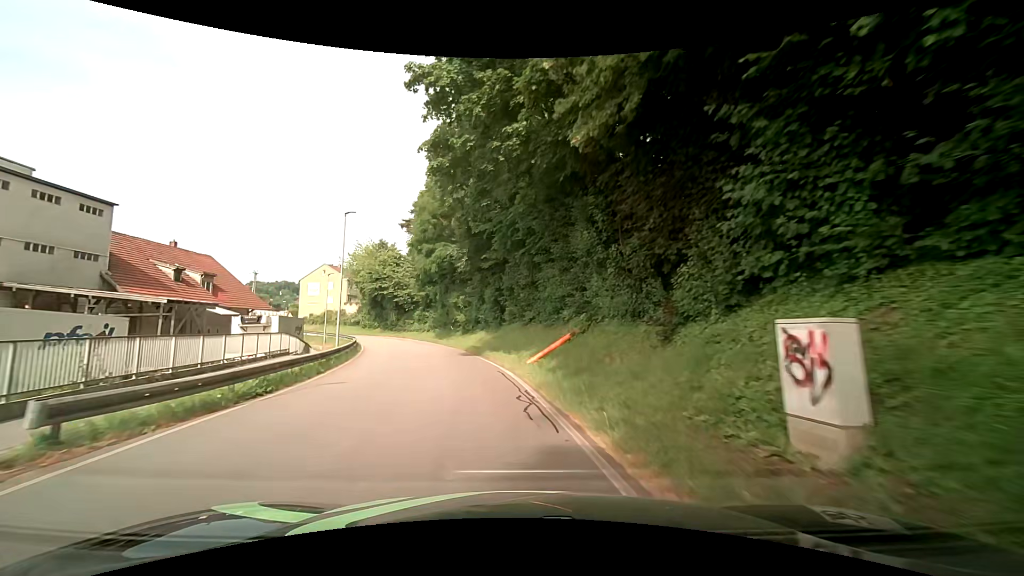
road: residential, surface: asphalt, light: Day
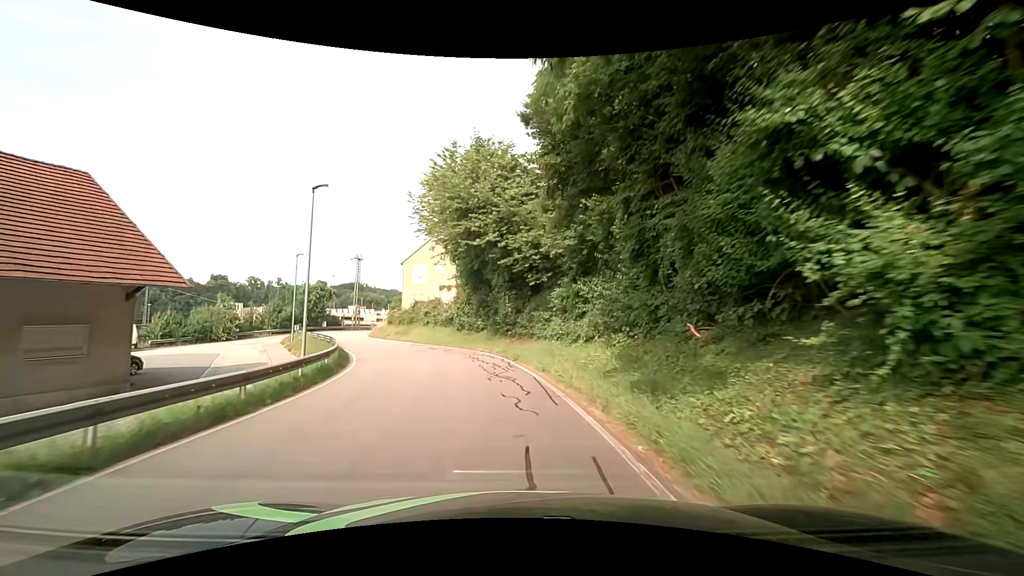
(-6.4, +37.3) m; -18°
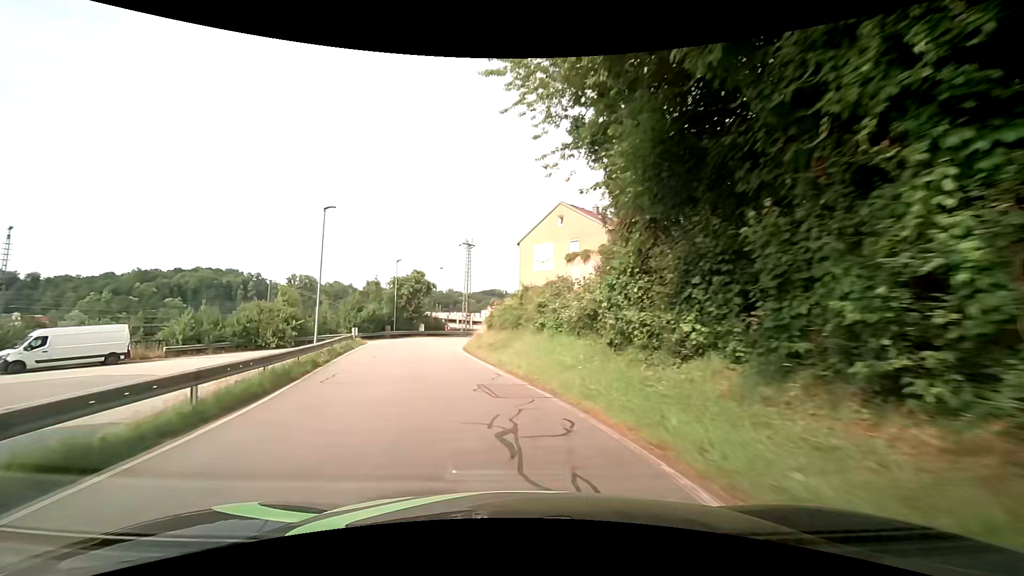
(-2.7, +22.5) m; -16°
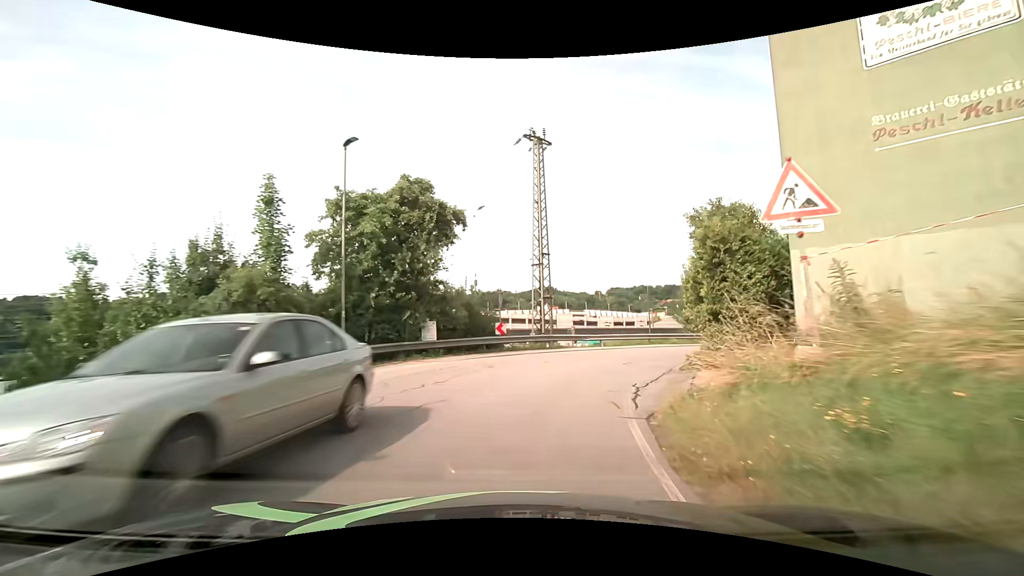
(-5.2, +35.4) m; -7°
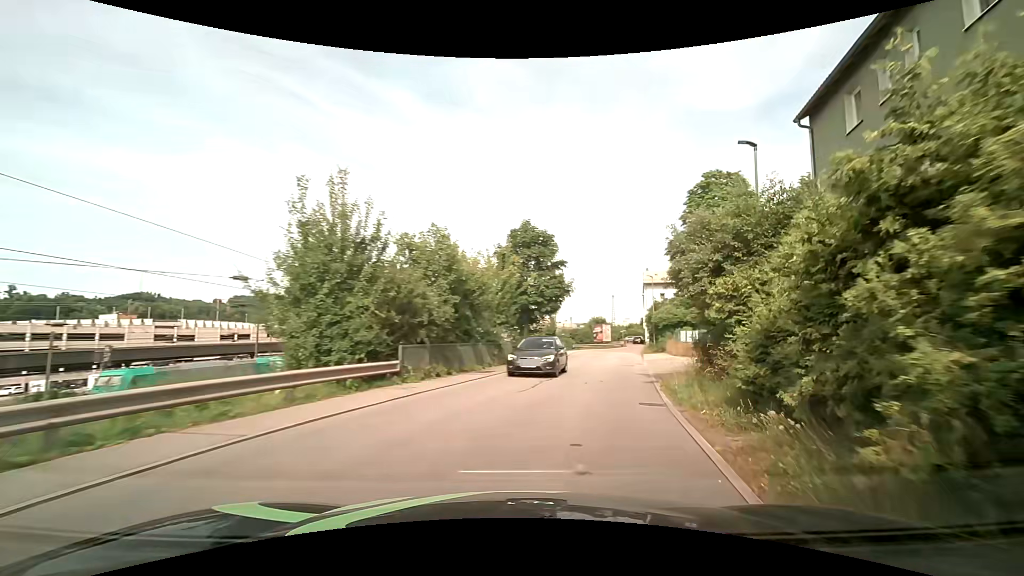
(+6.5, +22.0) m; +38°
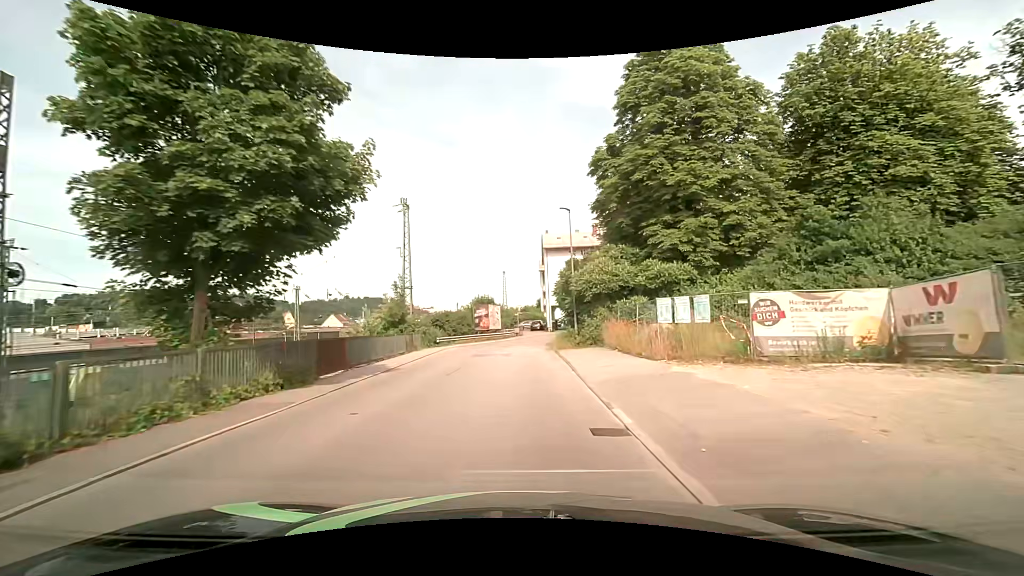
(+5.7, +25.2) m; +15°
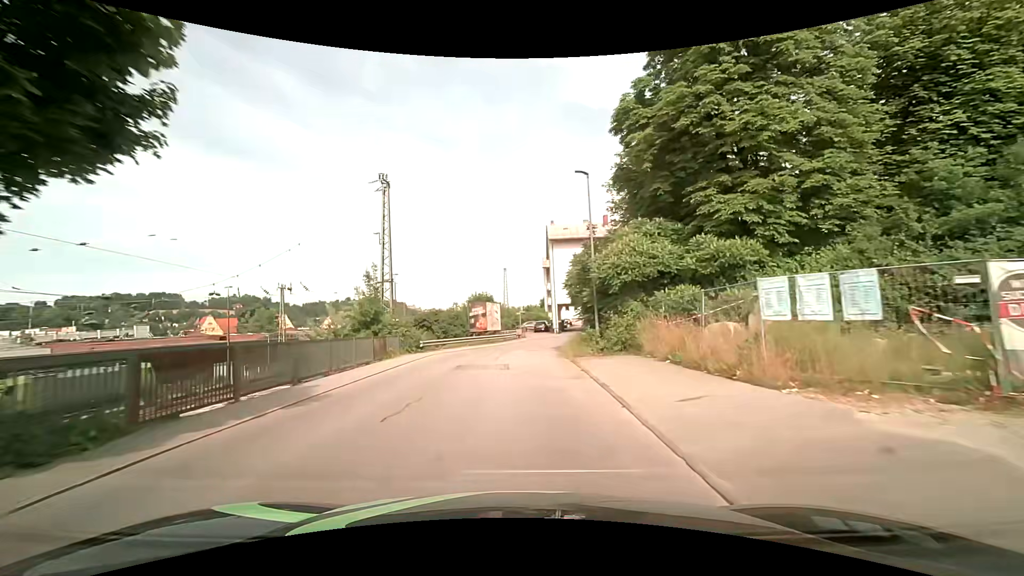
(0.0, +7.0) m; 0°
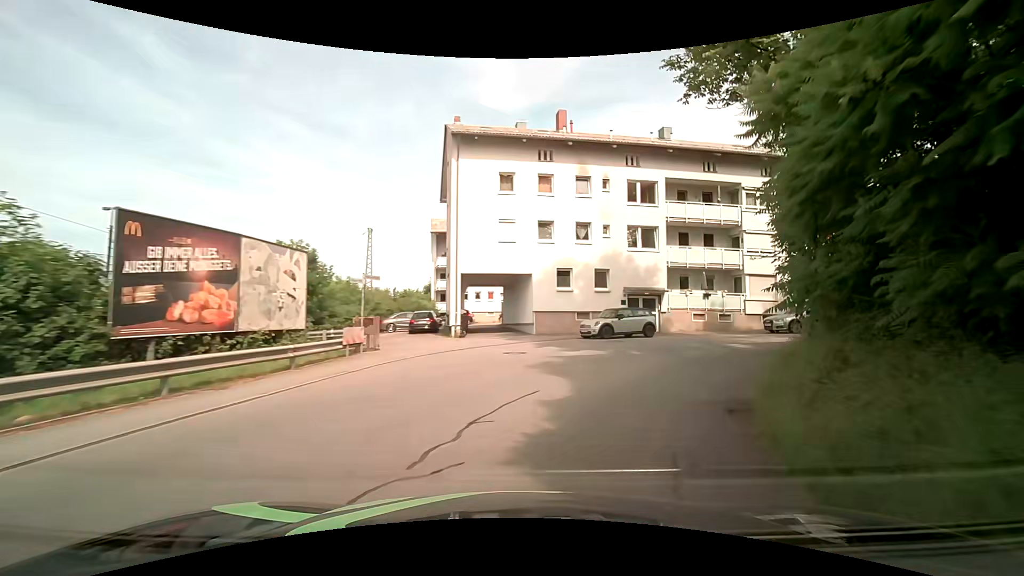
(+0.7, +30.2) m; +11°
